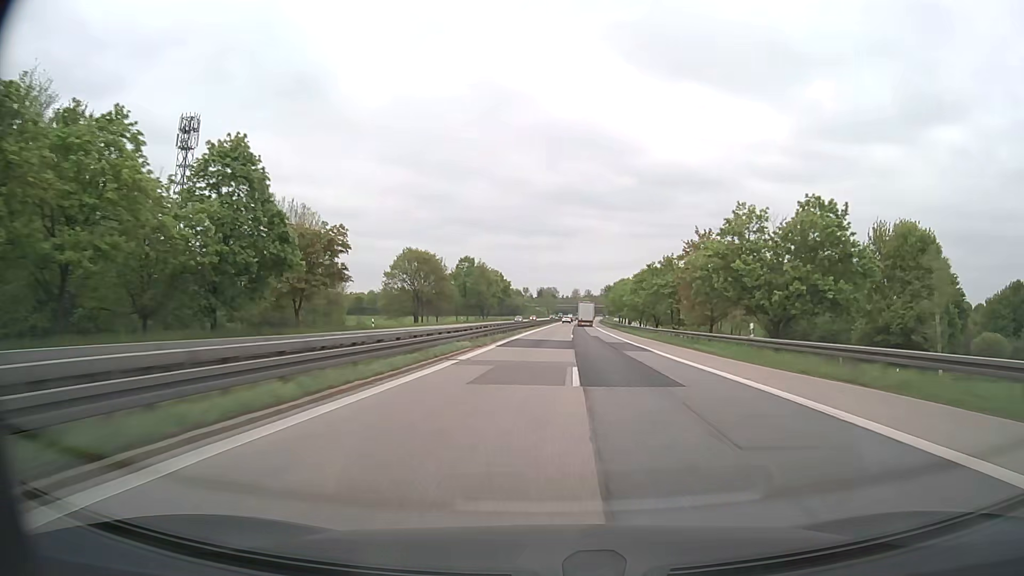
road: motorway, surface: asphalt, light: Day
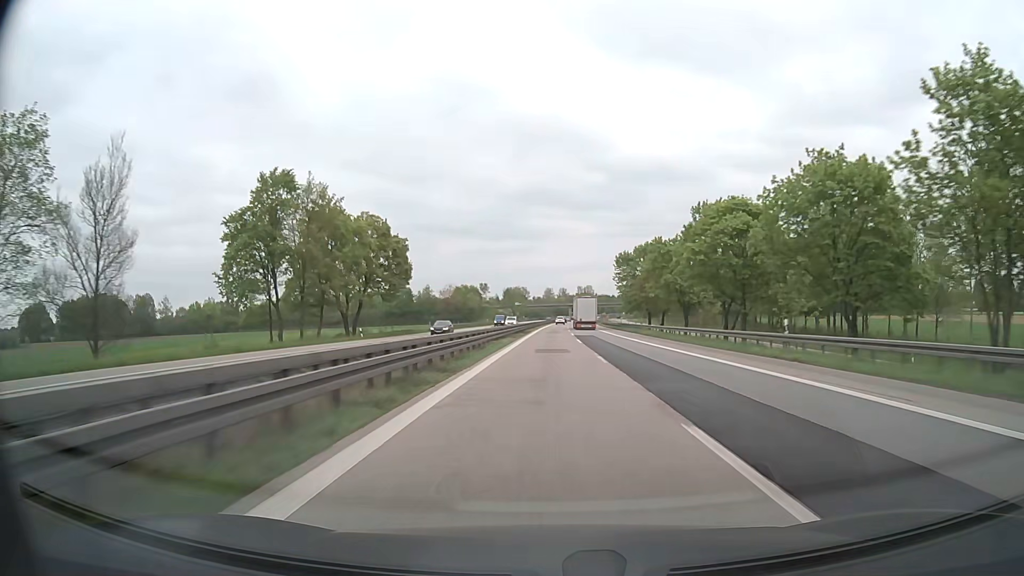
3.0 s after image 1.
(+2.1, +102.9) m; +2°
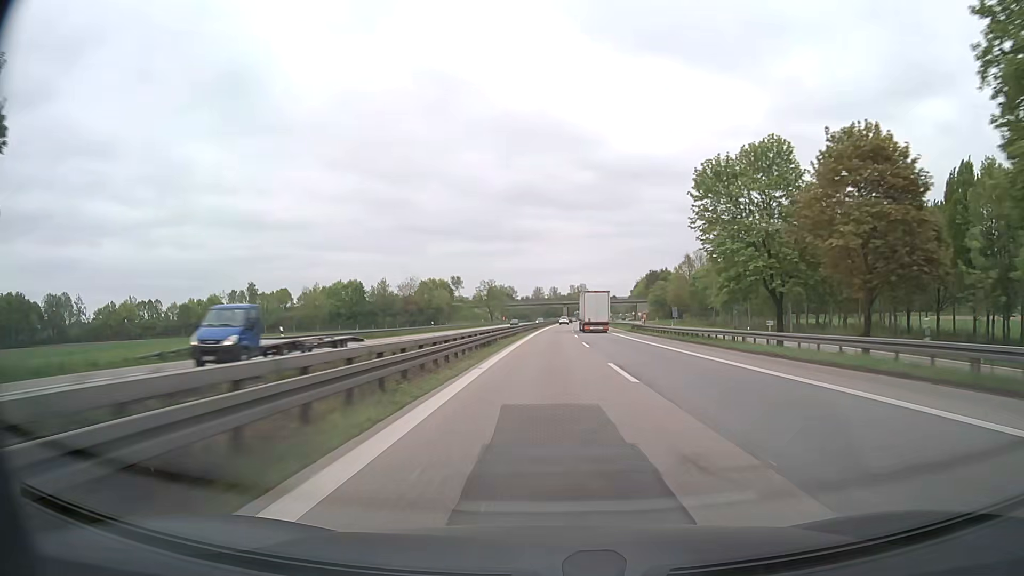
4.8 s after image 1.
(+0.5, +61.8) m; +1°
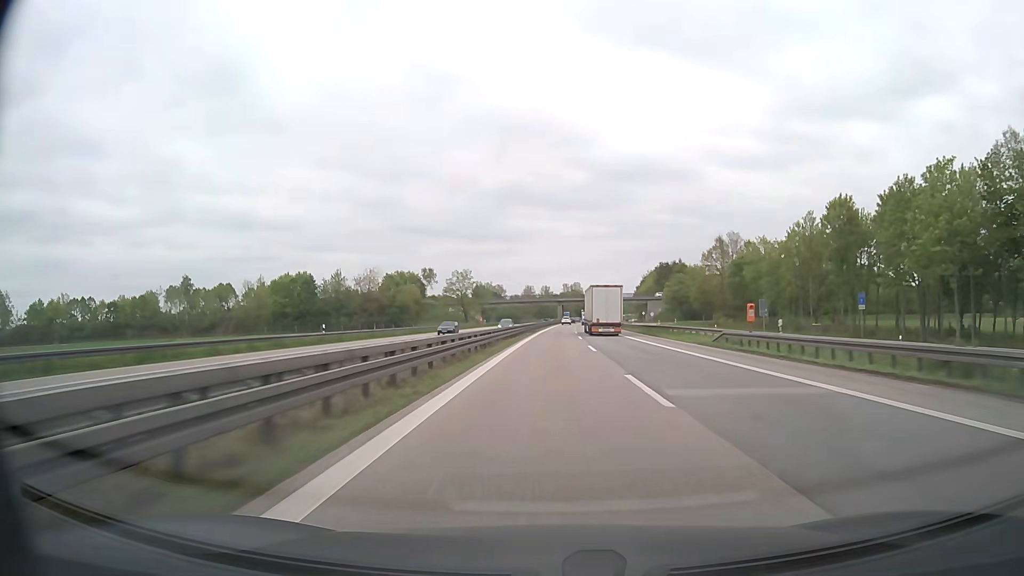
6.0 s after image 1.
(+0.3, +41.1) m; +1°
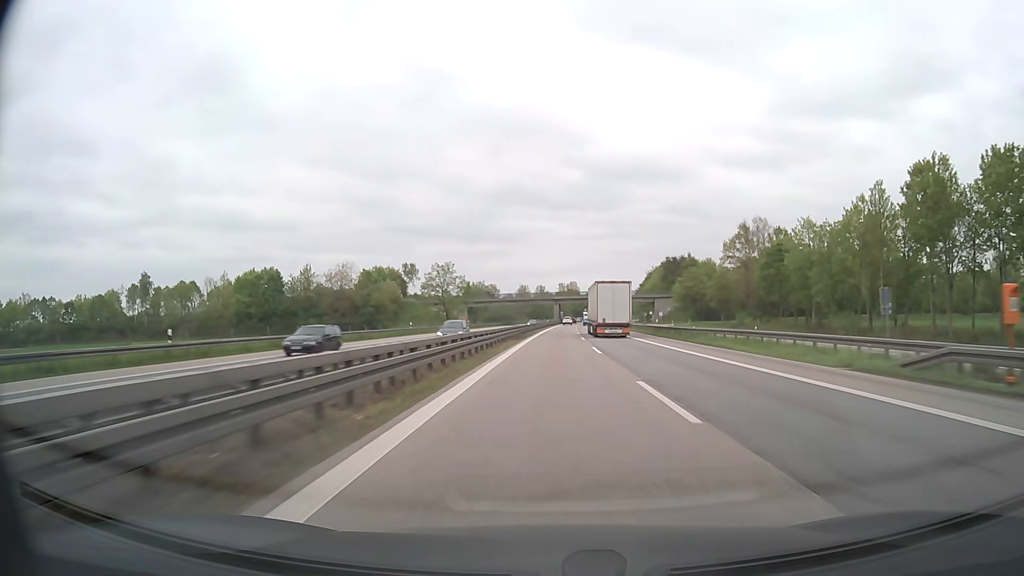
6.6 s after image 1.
(0.0, +20.6) m; 0°
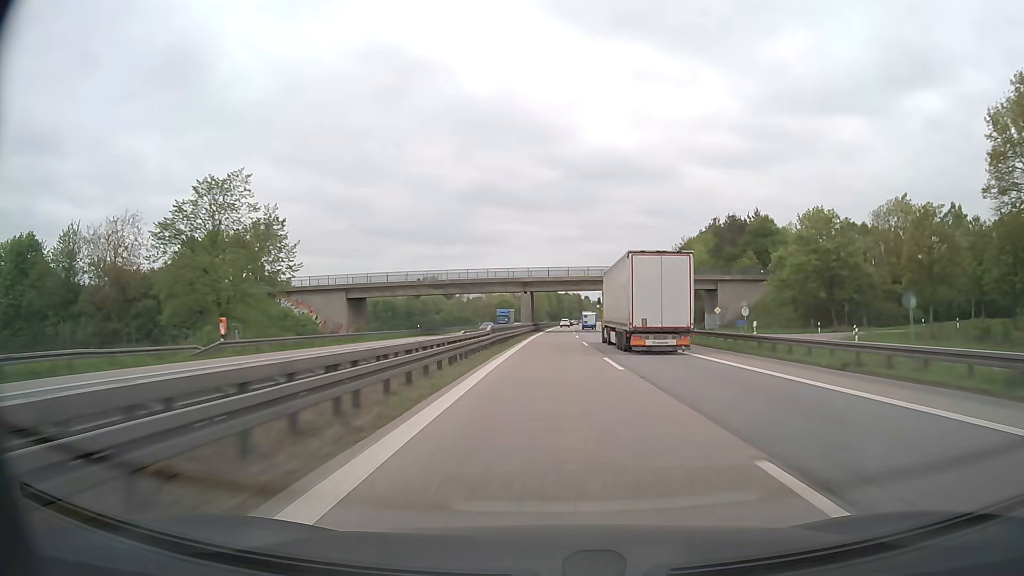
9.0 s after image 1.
(+1.5, +82.4) m; +2°
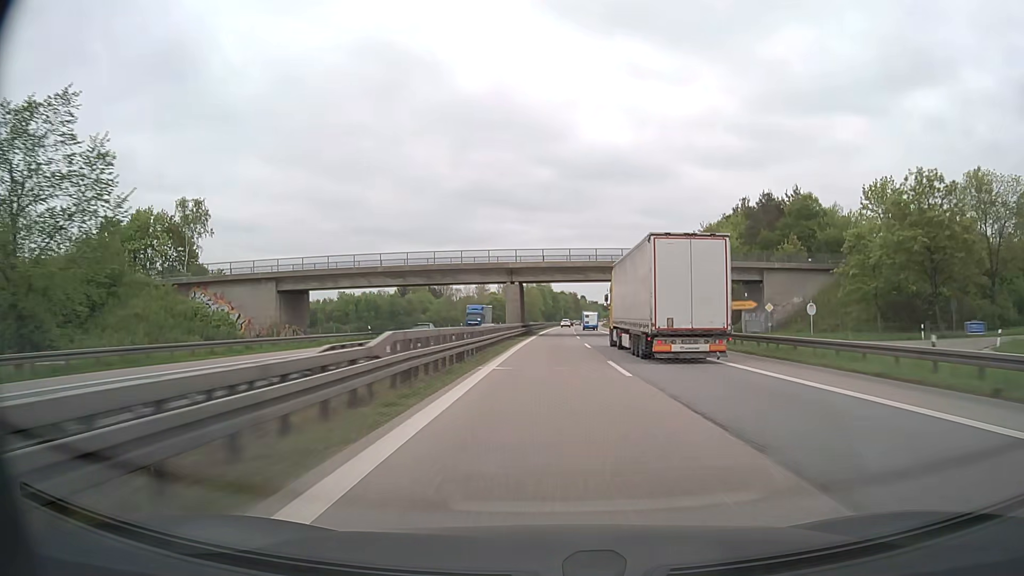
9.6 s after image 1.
(+0.1, +20.6) m; 0°
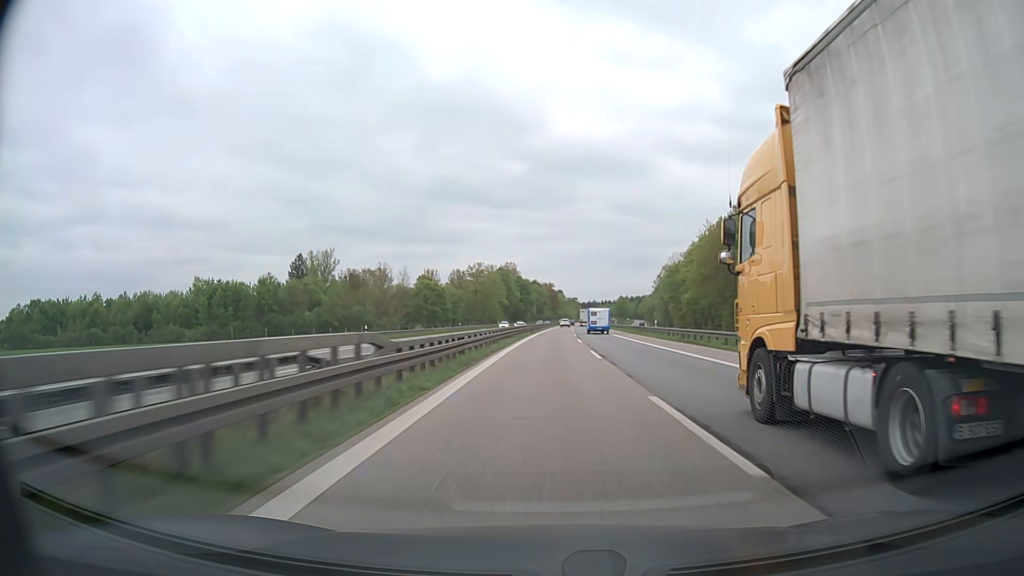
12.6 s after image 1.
(+2.4, +103.0) m; +2°
(0, +10) (0, +20) (0, +30) (0, +40) (0, +50) (+1, +60) (+1, +70) (+1, +80) (+2, +90) (+2, +100) m
